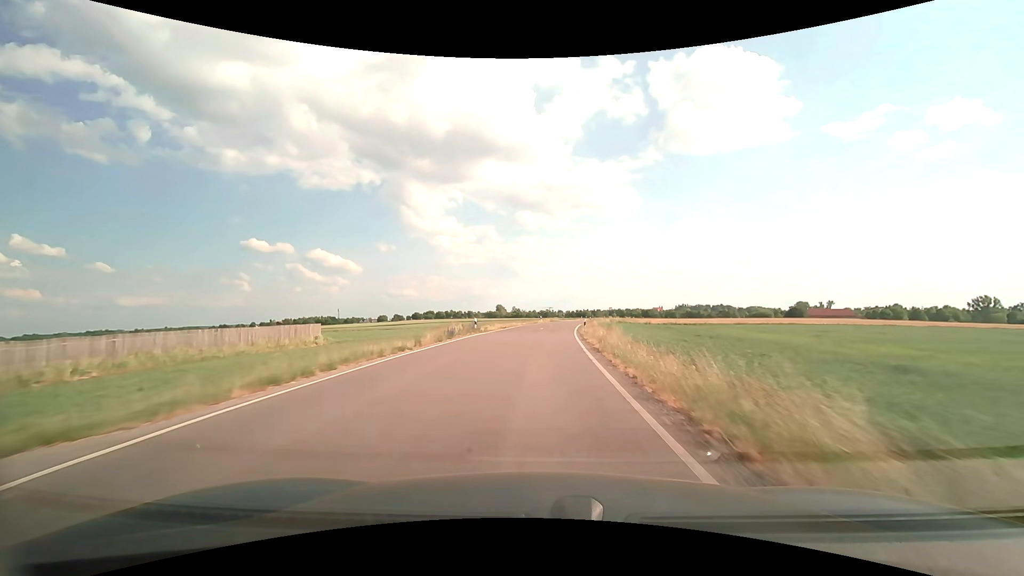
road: secondary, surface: asphalt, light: Day
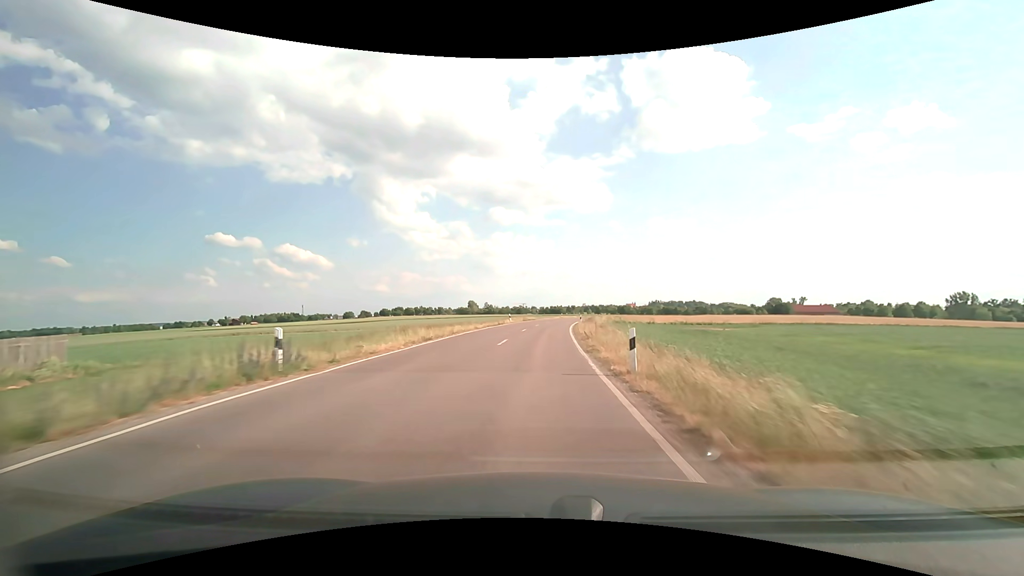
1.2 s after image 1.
(+0.7, +24.9) m; +3°
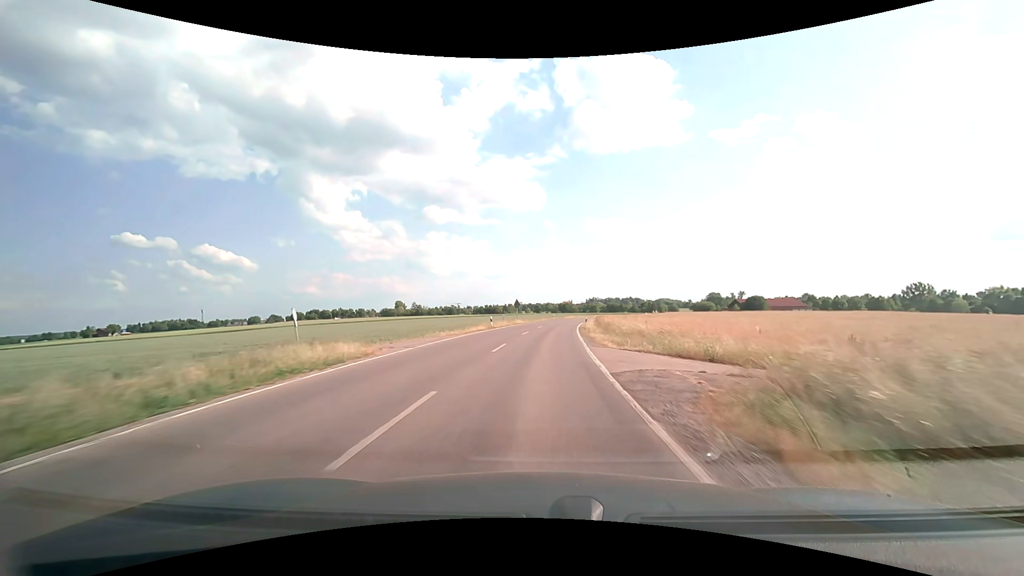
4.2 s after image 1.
(+3.6, +63.4) m; +7°
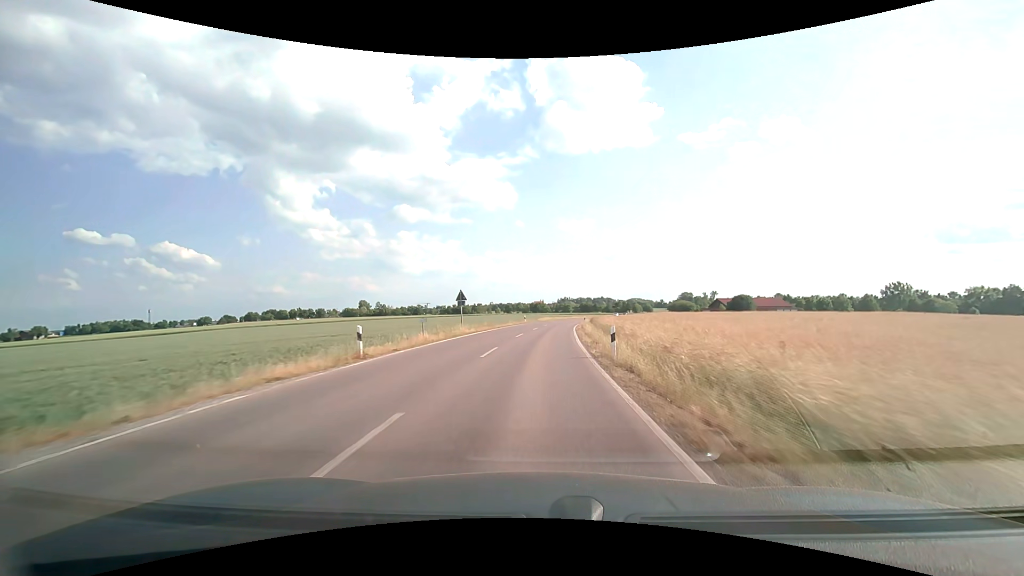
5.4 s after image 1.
(+0.8, +25.7) m; +3°
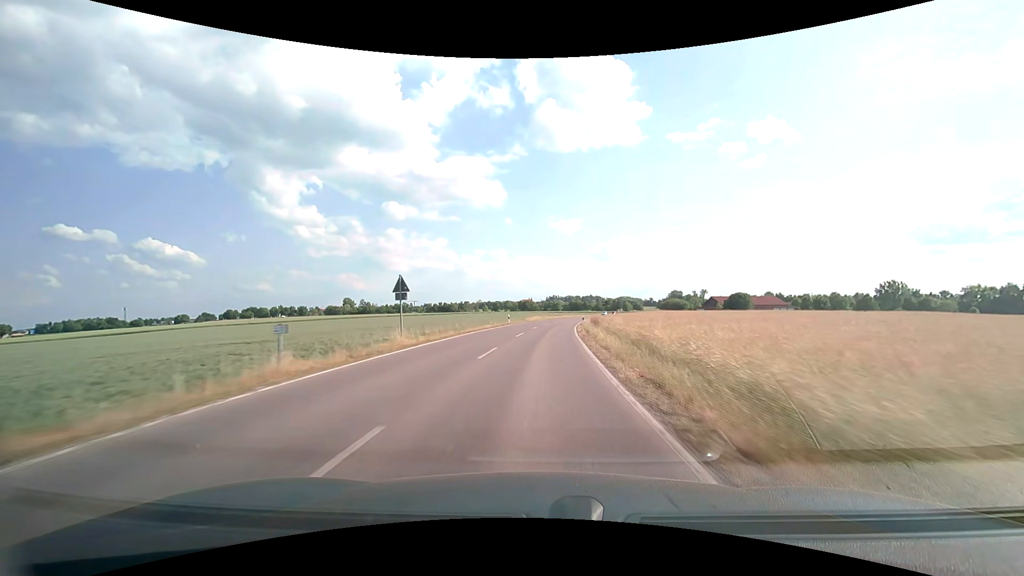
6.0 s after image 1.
(+0.1, +12.9) m; +1°
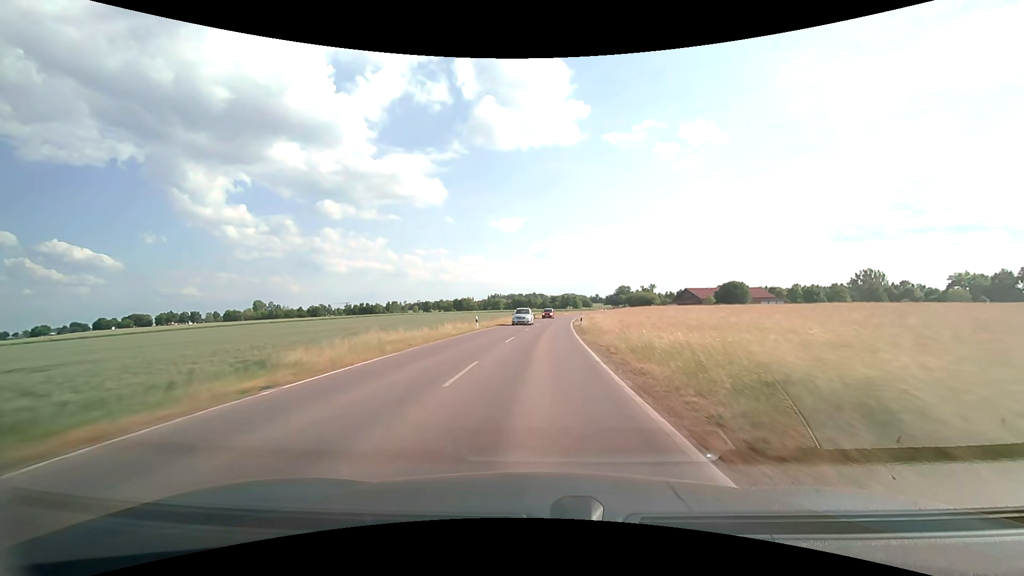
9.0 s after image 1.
(+4.0, +64.7) m; +7°
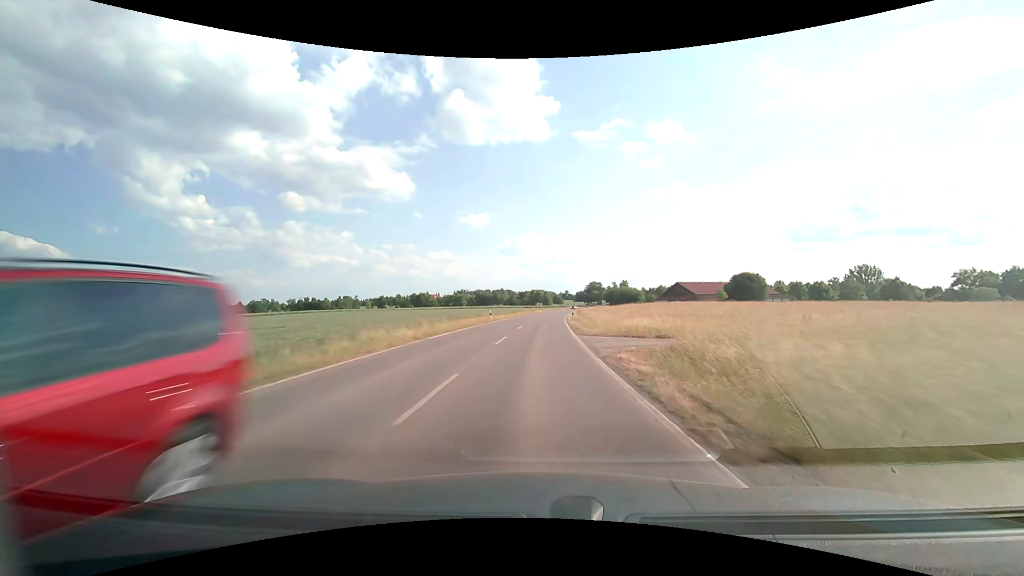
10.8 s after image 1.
(+1.1, +39.3) m; +4°
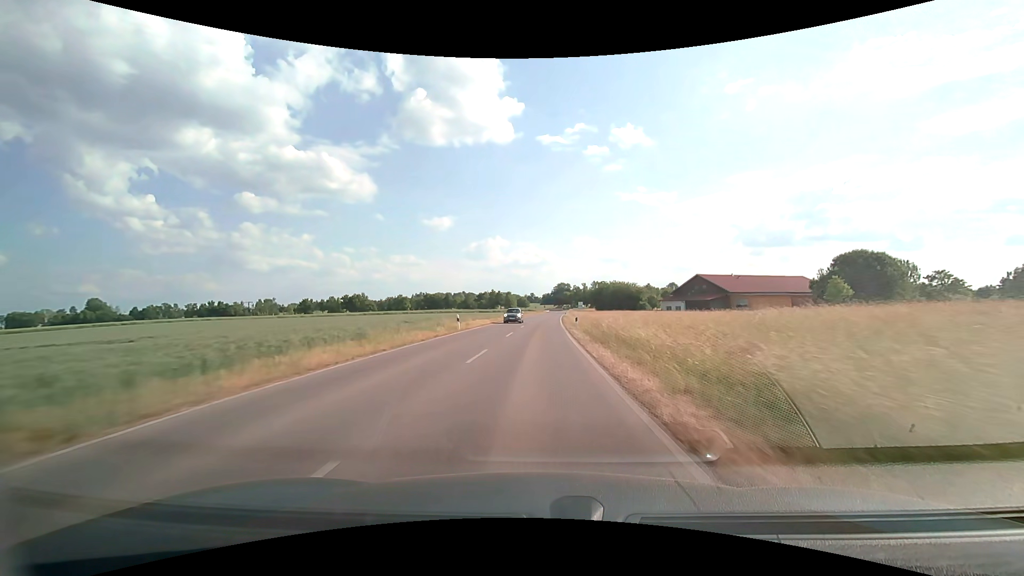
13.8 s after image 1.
(+2.4, +65.6) m; +4°
(0, +10) (0, +20) (0, +30) (+1, +40) (+1, +50) (+1, +60) (+2, +70) (+2, +80) (+3, +90) (+3, +100) m
